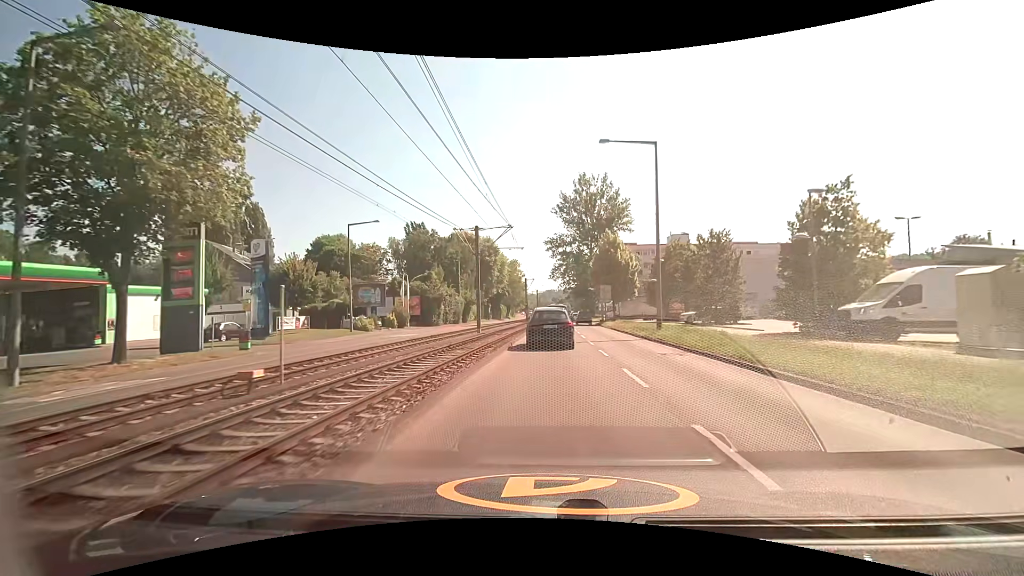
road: secondary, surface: asphalt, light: Day
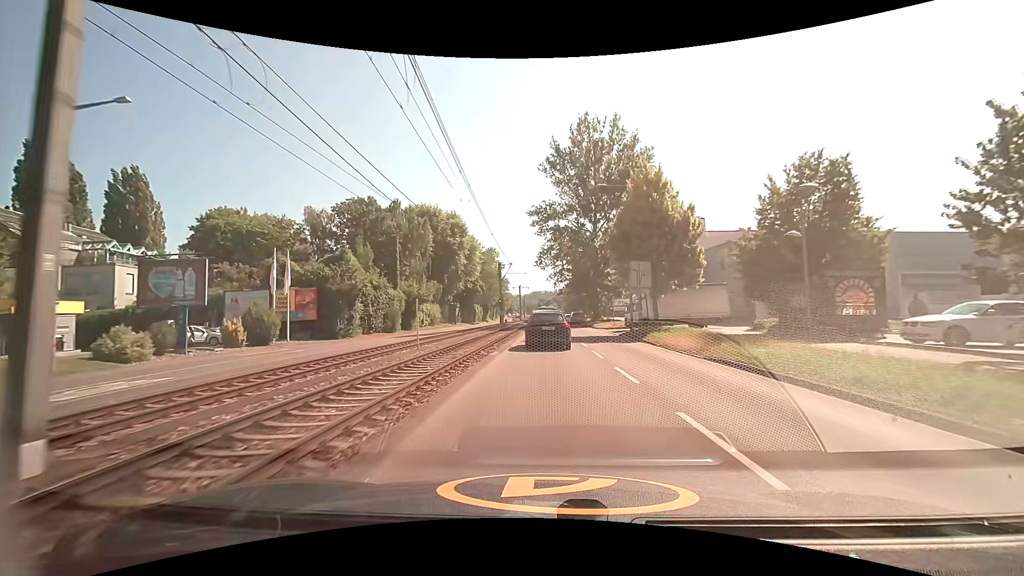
(+0.6, +29.5) m; +2°
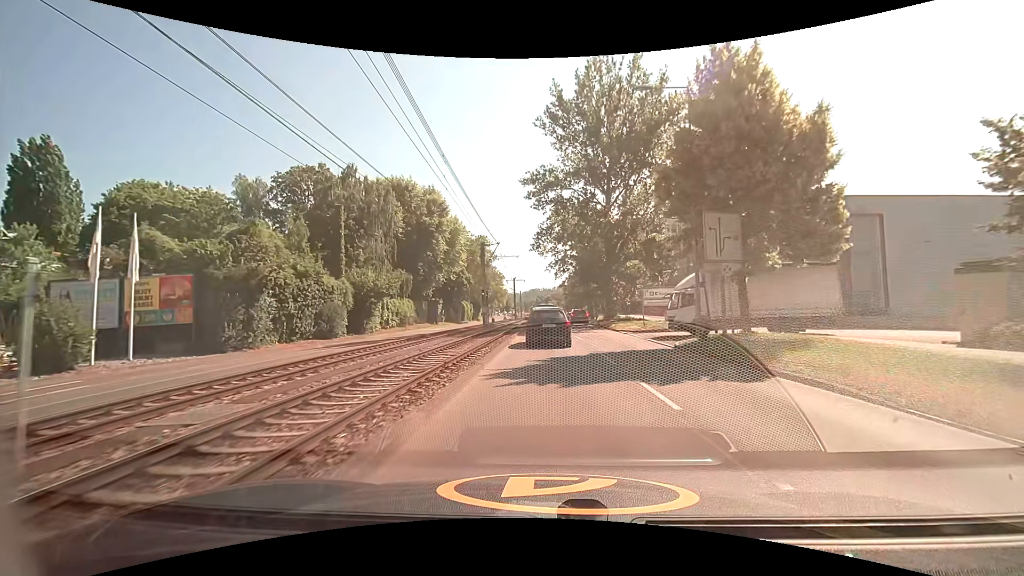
(0.0, +15.2) m; 0°
(0, +10) (0, +20) (0, +30) (0, +40) (0, +50) (0, +60) (0, +70) (0, +80) (0, +90) (0, +100) m
